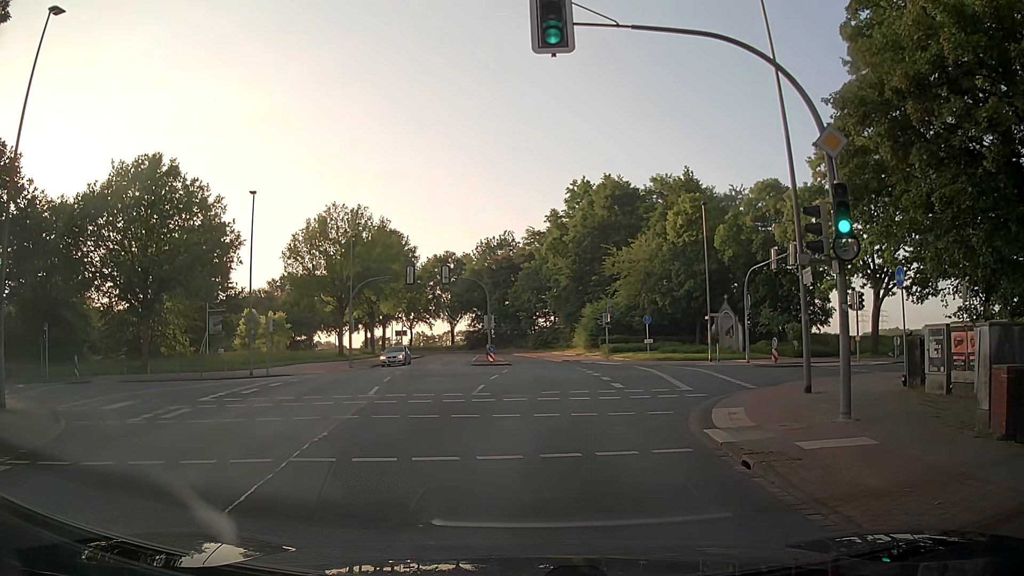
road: tertiary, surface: asphalt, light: Day
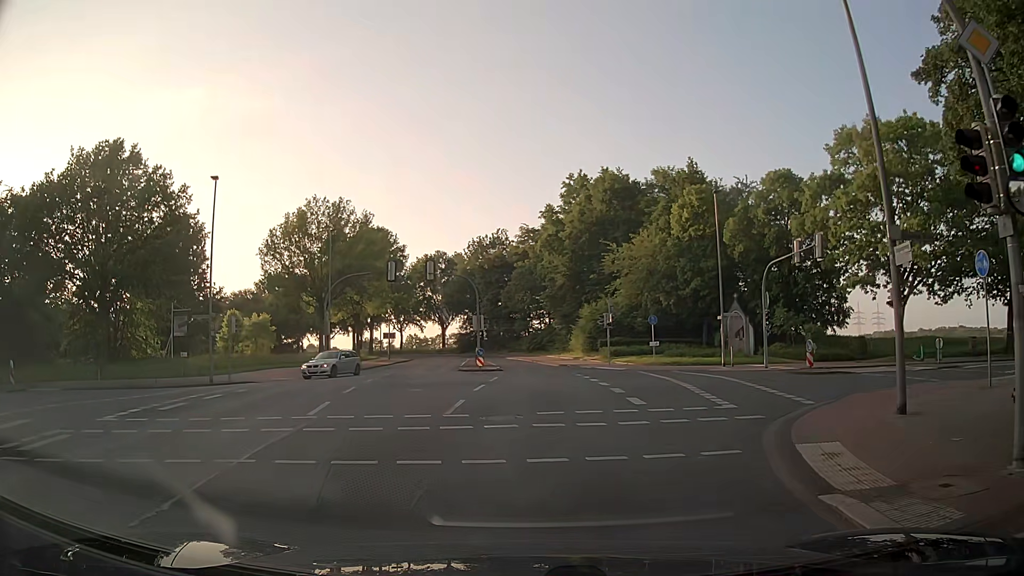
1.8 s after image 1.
(0.0, +4.7) m; 0°
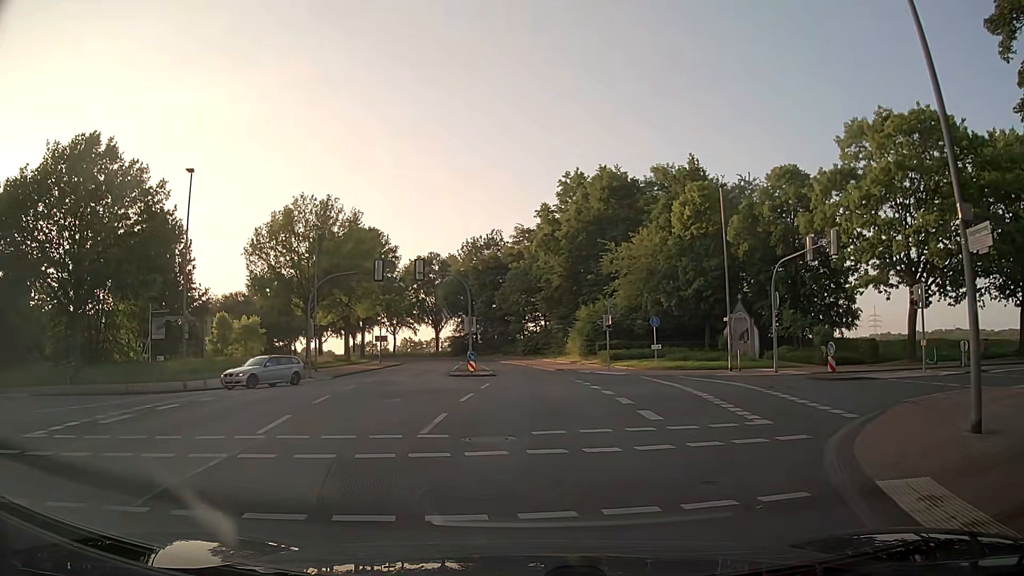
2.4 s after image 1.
(0.0, +2.4) m; 0°
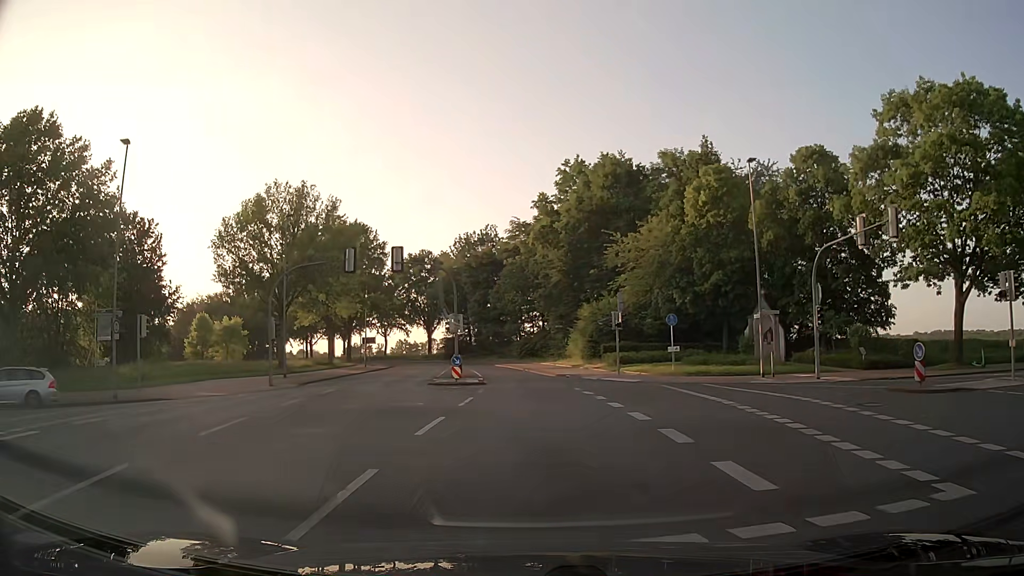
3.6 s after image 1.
(+0.1, +6.1) m; +2°
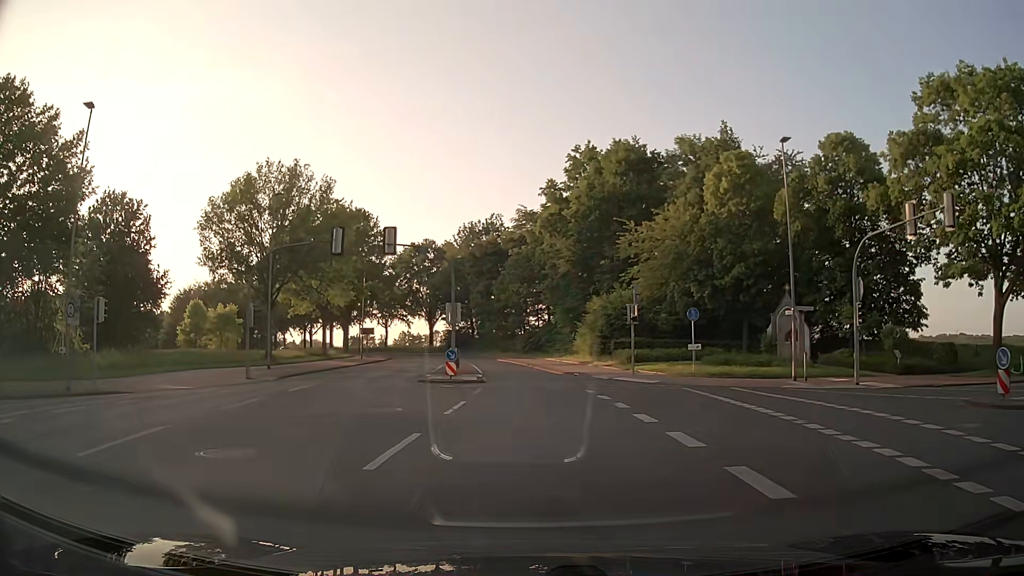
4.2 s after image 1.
(0.0, +3.6) m; -1°
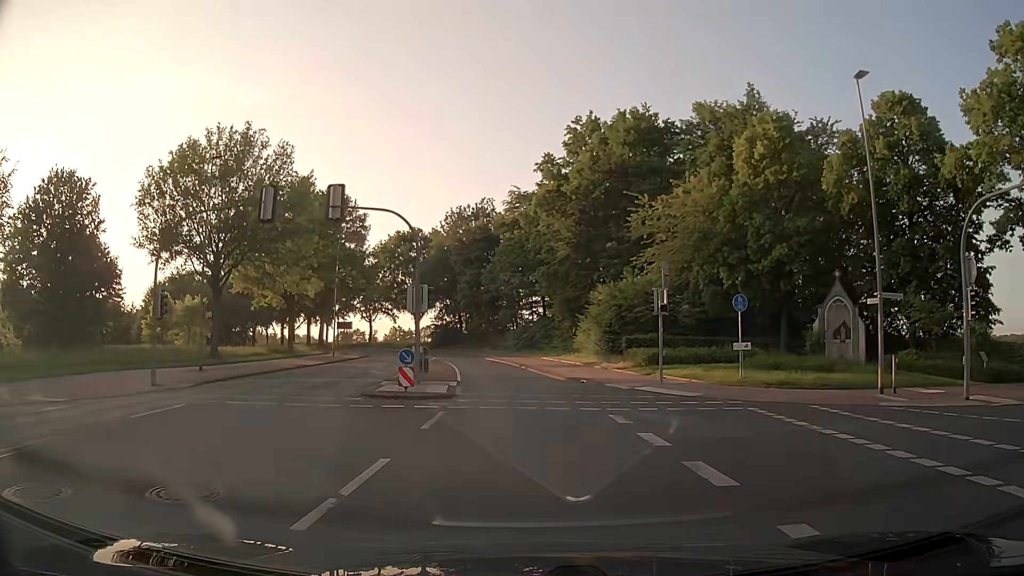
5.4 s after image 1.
(+0.1, +8.3) m; +1°
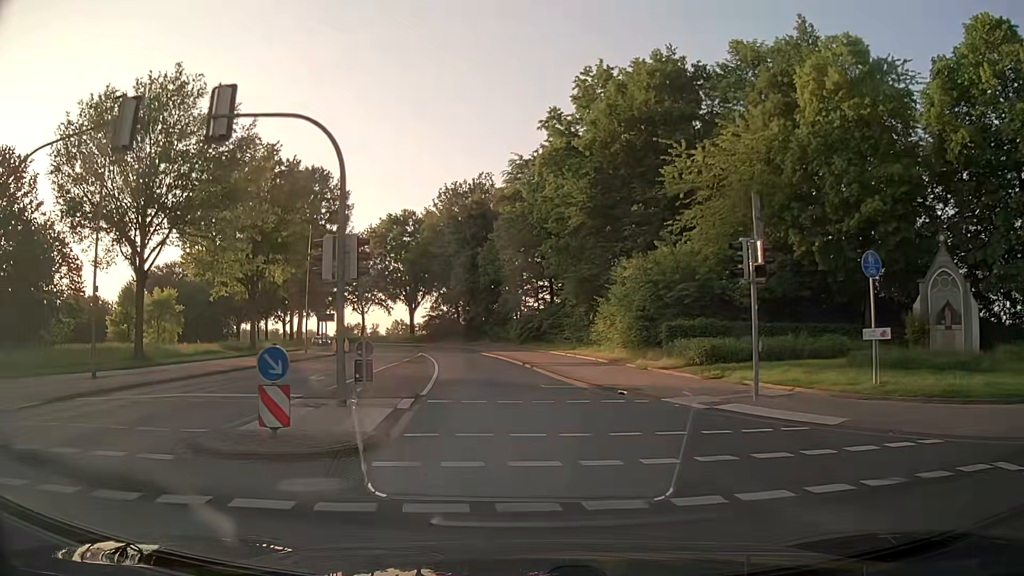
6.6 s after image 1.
(+0.1, +9.7) m; 0°
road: secondary
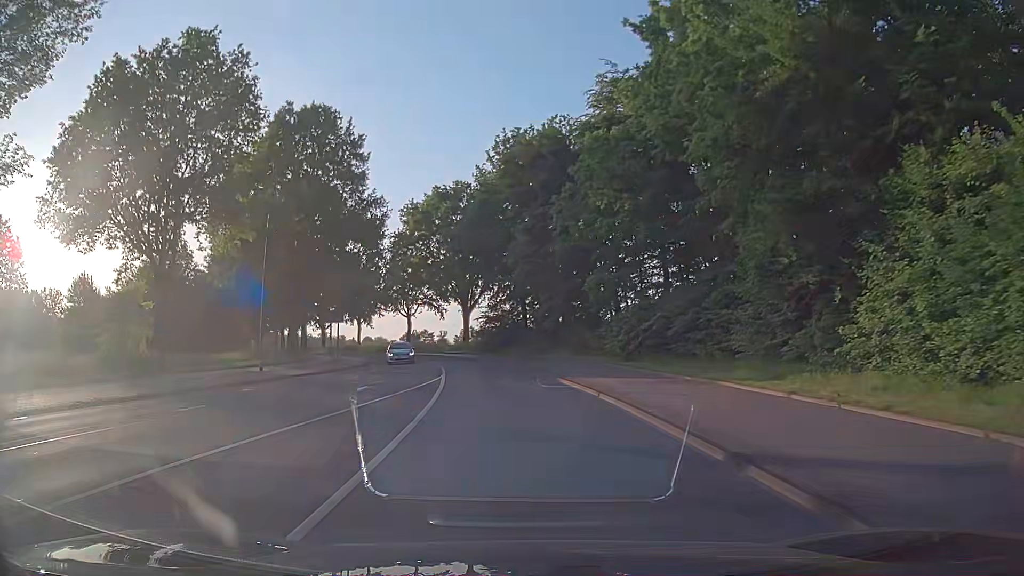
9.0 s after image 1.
(-1.4, +23.1) m; -7°
(0, +10) (-1, +20) (-2, +30) (-4, +40) (-6, +50) (-8, +59) (-12, +69) (-16, +78) (-21, +86) (-27, +95) m
